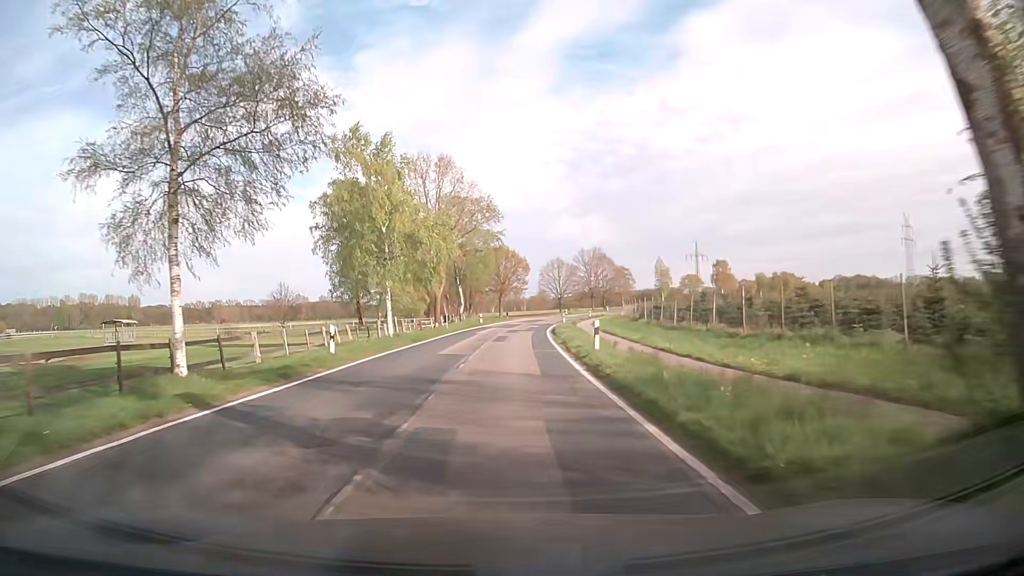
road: secondary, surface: asphalt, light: Day
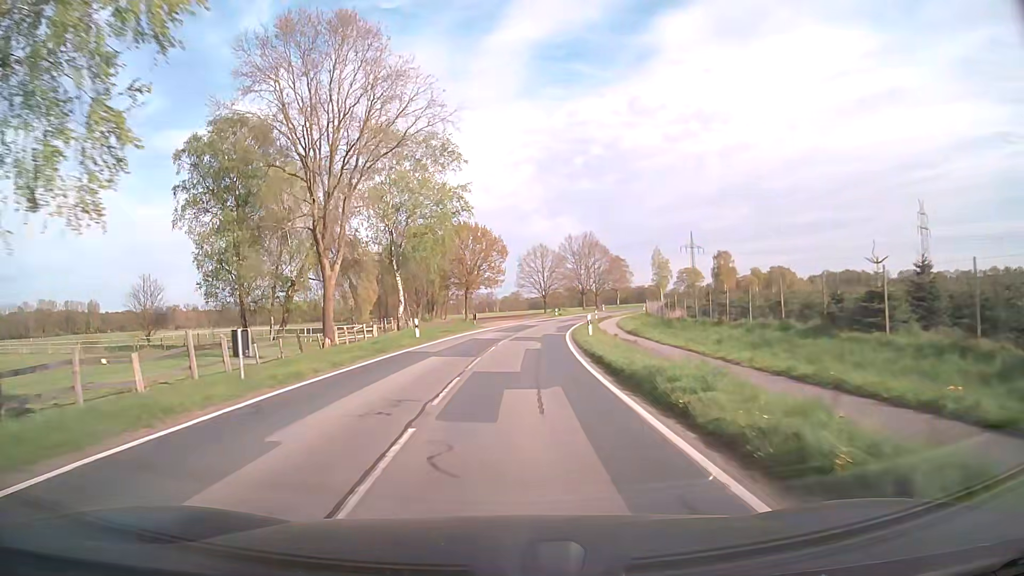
(+0.7, +33.0) m; +3°
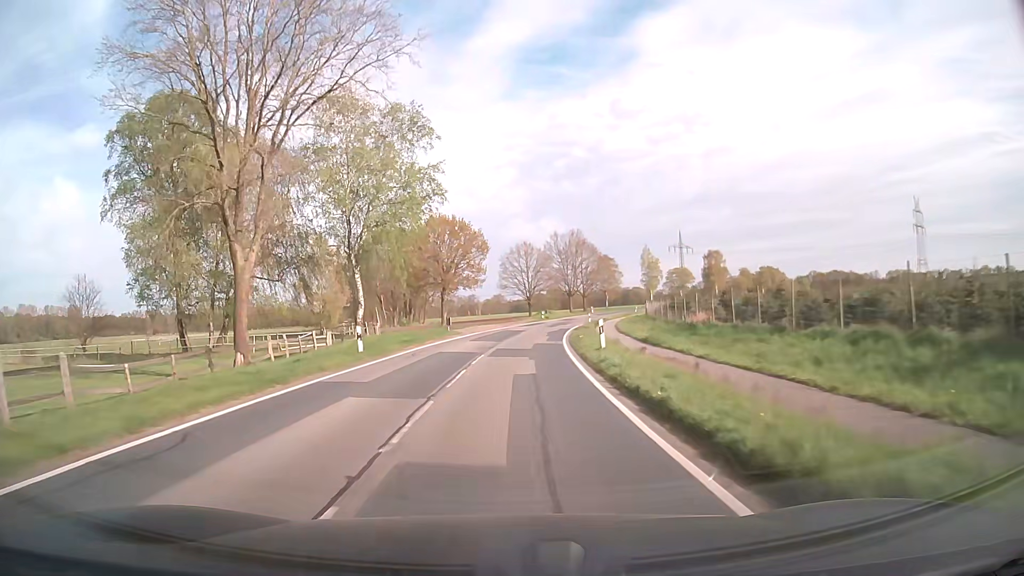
(+0.1, +8.8) m; +1°
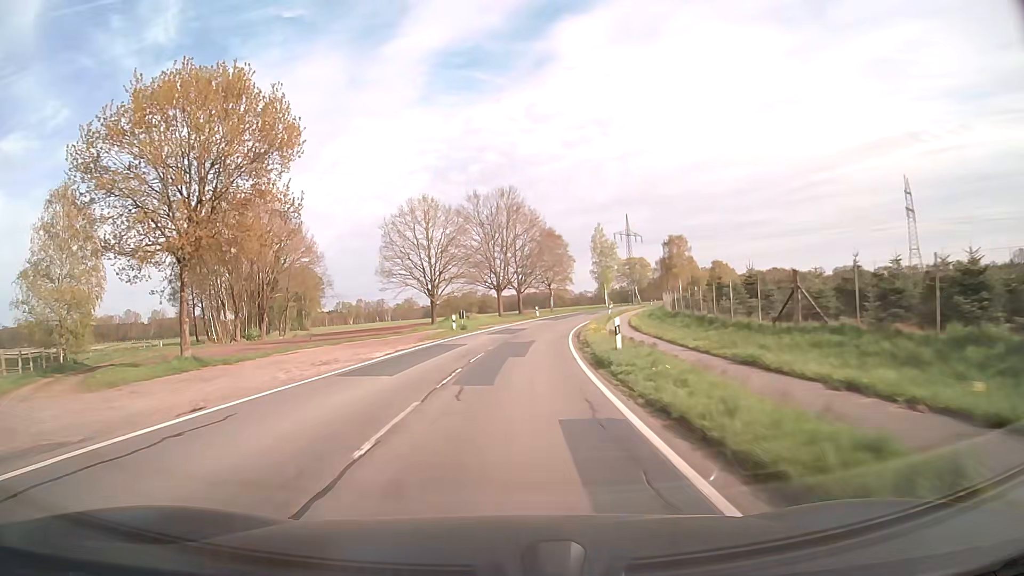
(+2.7, +47.0) m; +7°
